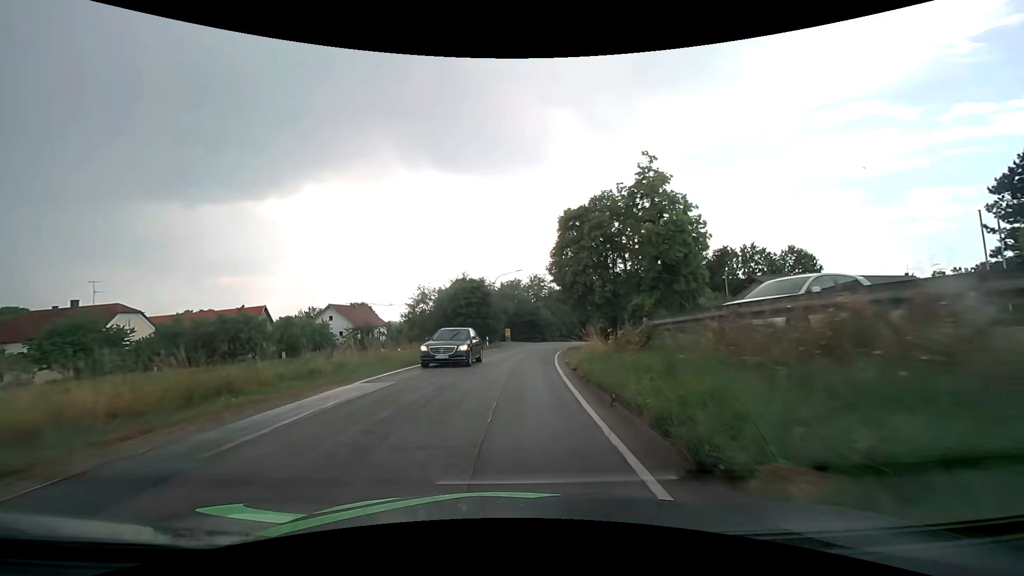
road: secondary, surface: asphalt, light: Day
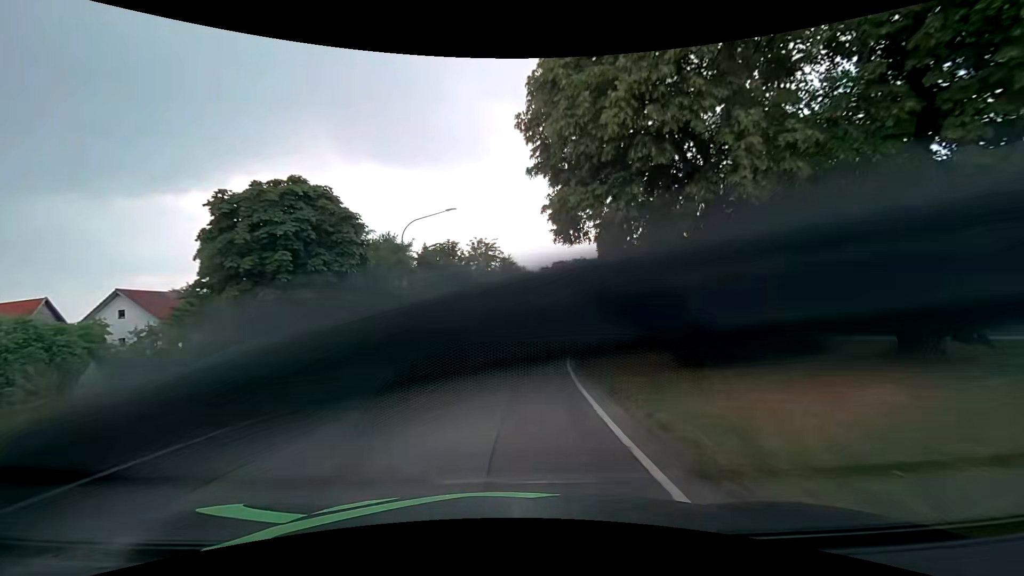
(+1.4, +30.5) m; +6°
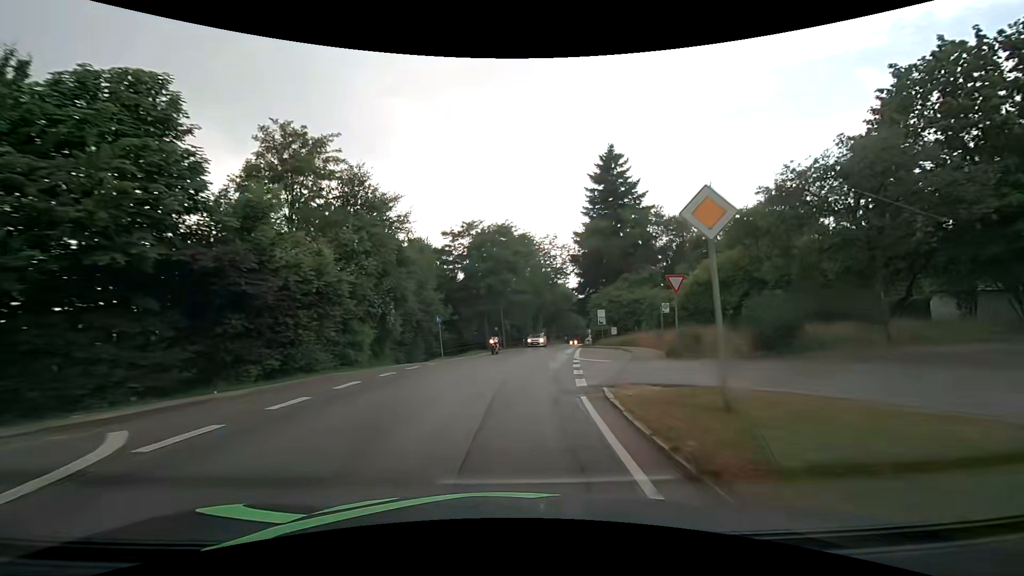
(+2.7, +31.1) m; +11°
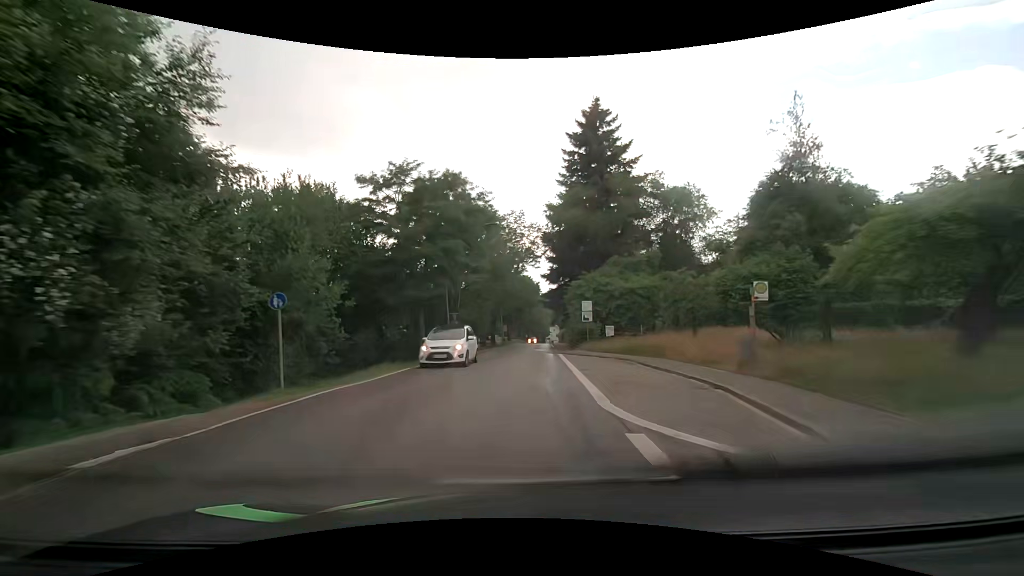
(+0.5, +15.2) m; +4°
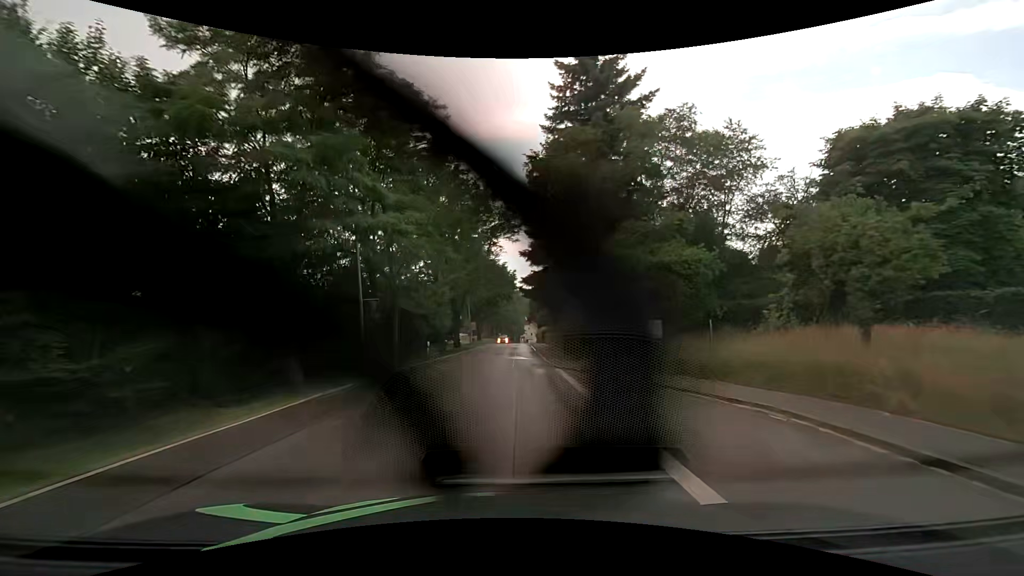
(+0.6, +15.1) m; +3°
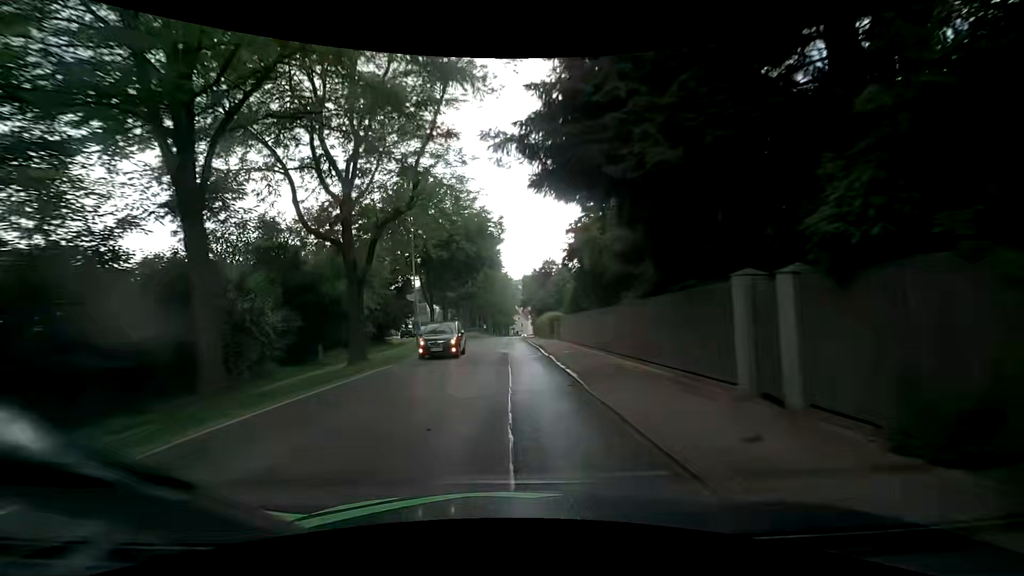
(+0.6, +30.9) m; +2°
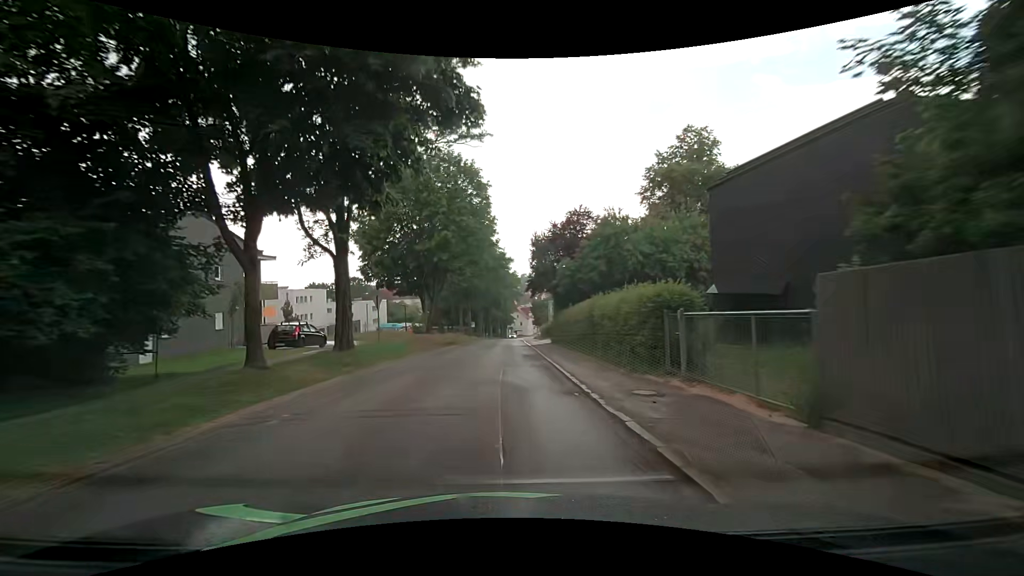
(-0.1, +31.7) m; 0°
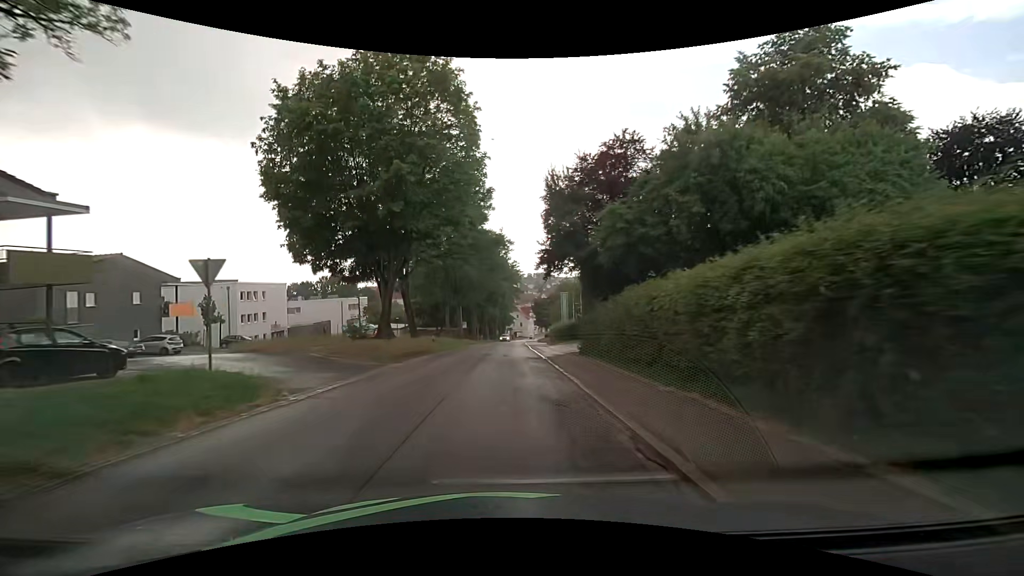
(+0.1, +15.9) m; +1°
(0, +10) (0, +20) (0, +30) (0, +40) (0, +50) (0, +60) (+1, +70) (+1, +80) (+1, +90) (+2, +100) m
